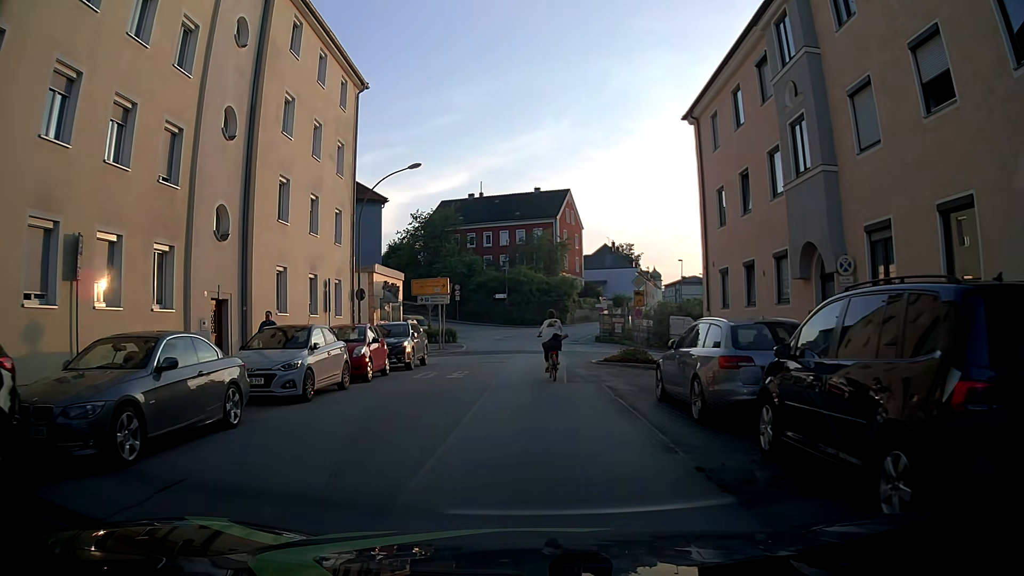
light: Day
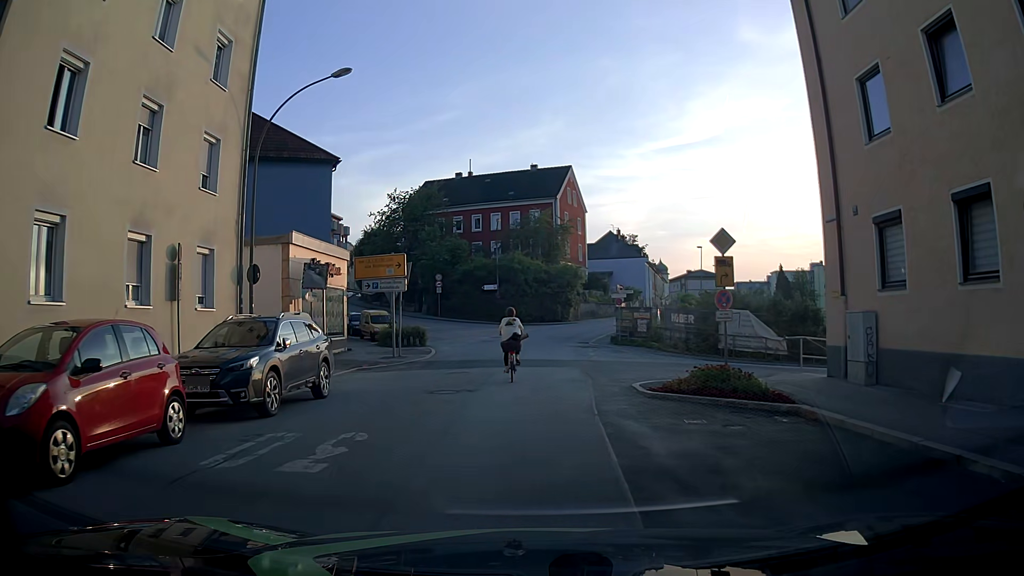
(-0.2, +12.0) m; -1°
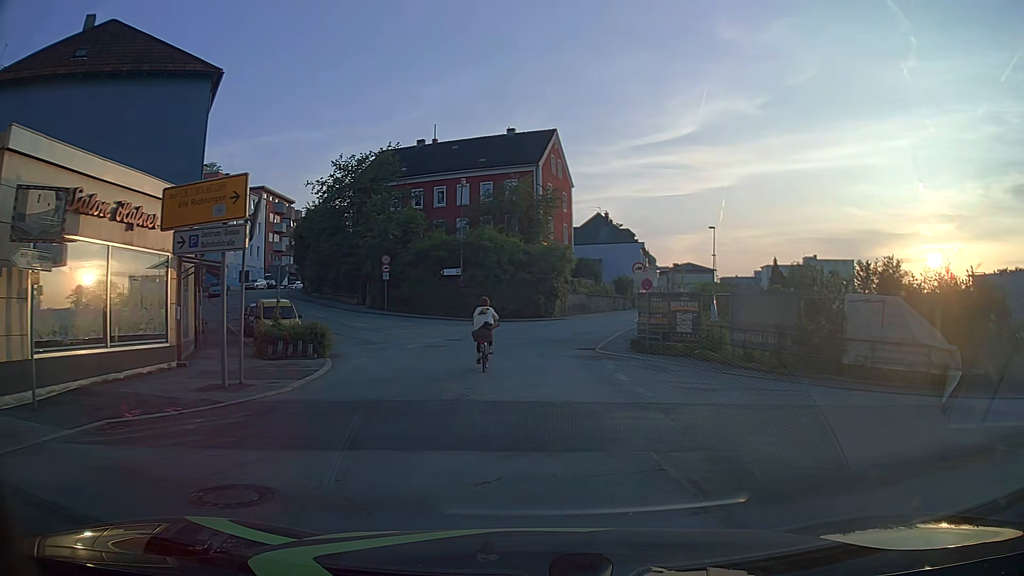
(-0.1, +14.0) m; +4°
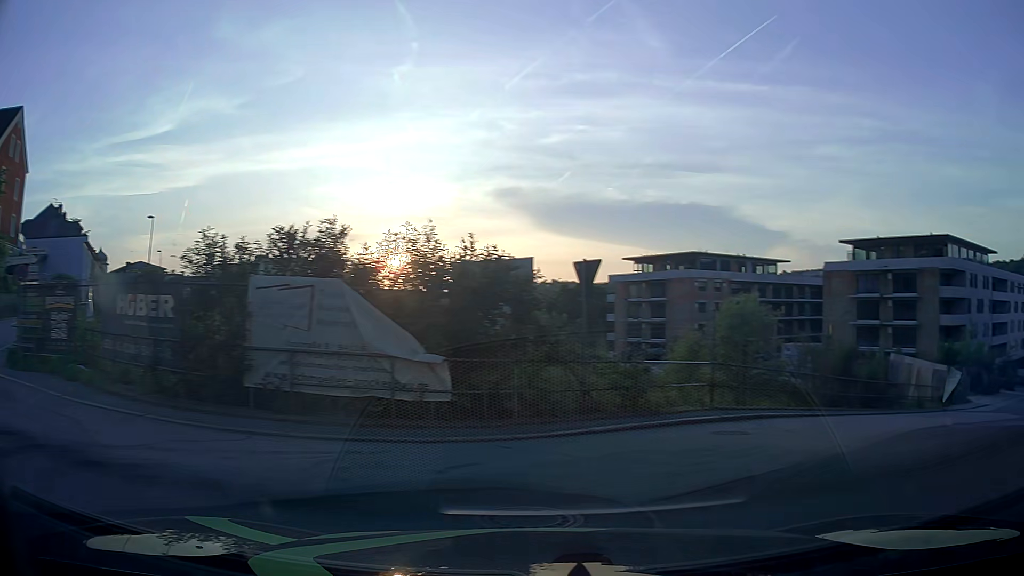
(+2.2, +6.2) m; +45°
